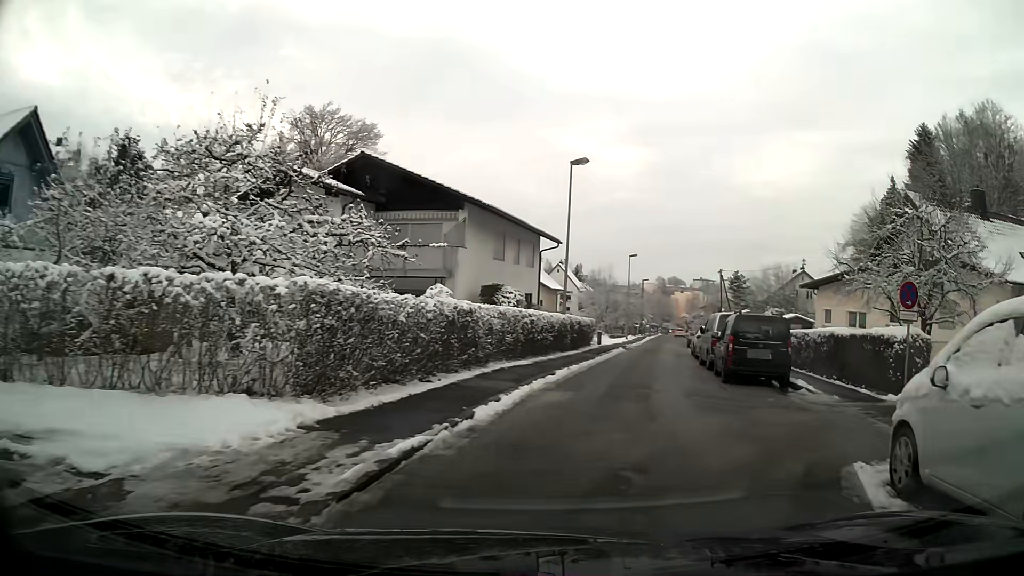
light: Day
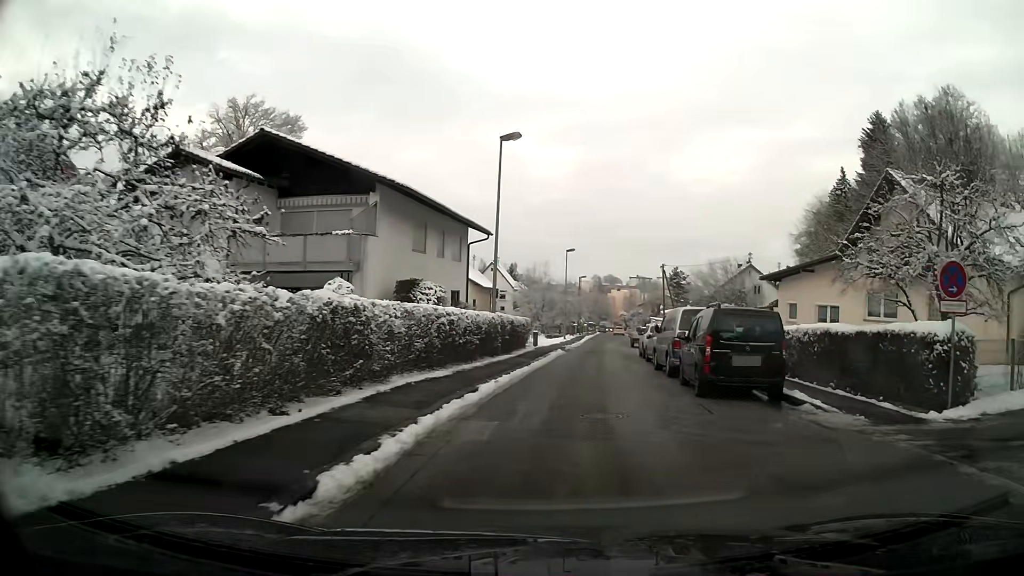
(+0.1, +4.0) m; +3°
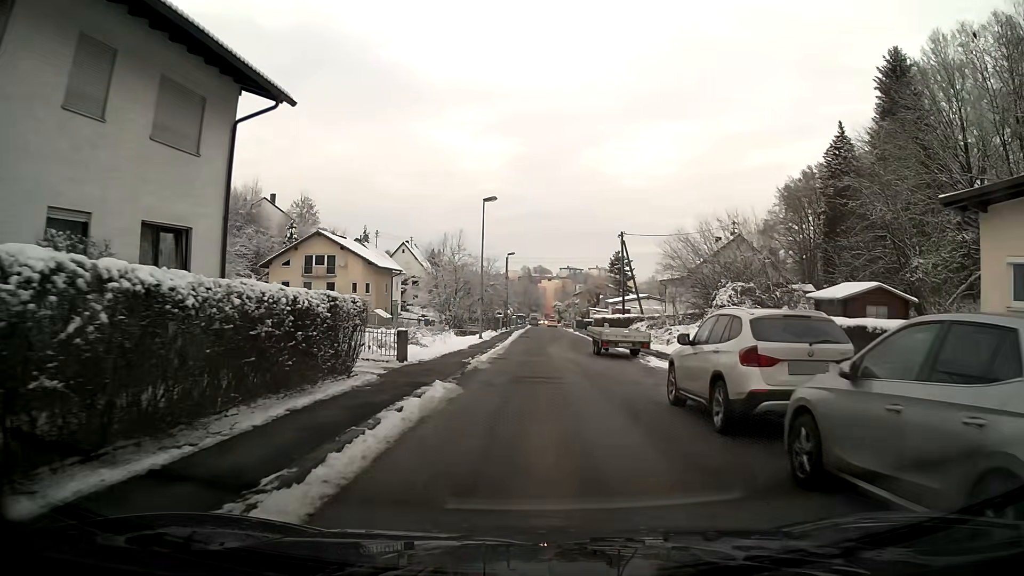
(+1.4, +21.7) m; +5°
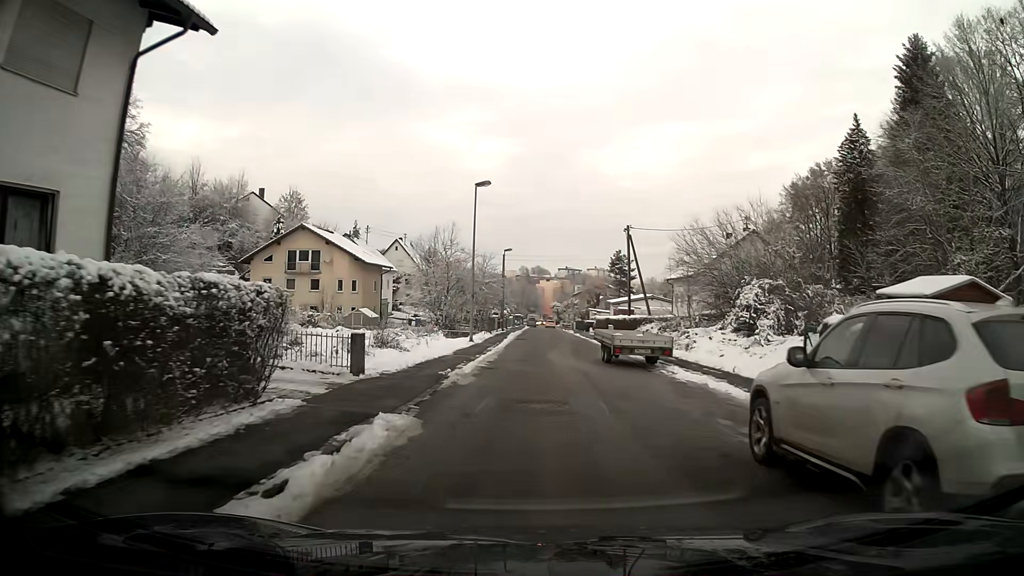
(0.0, +4.5) m; 0°
